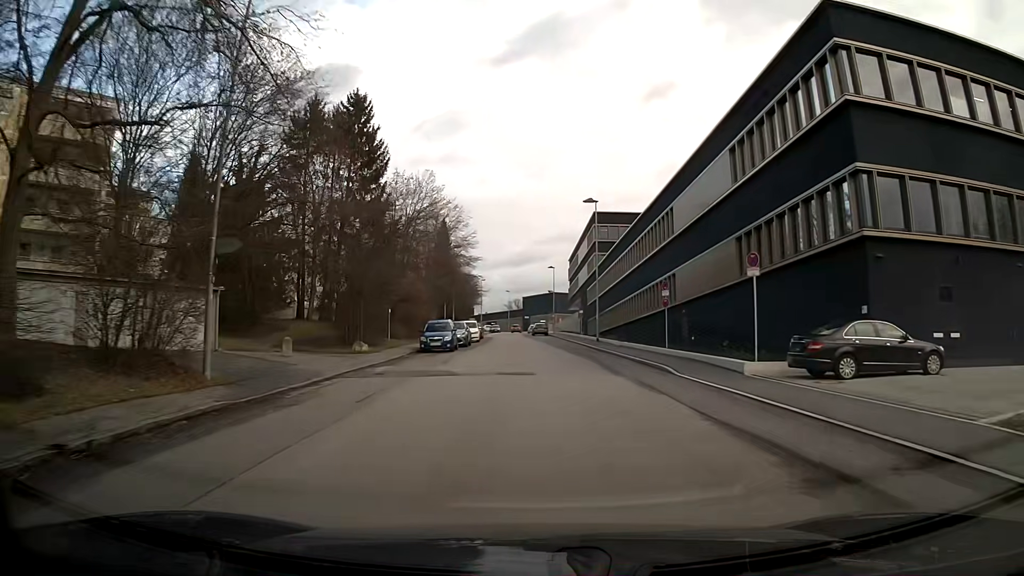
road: residential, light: Day
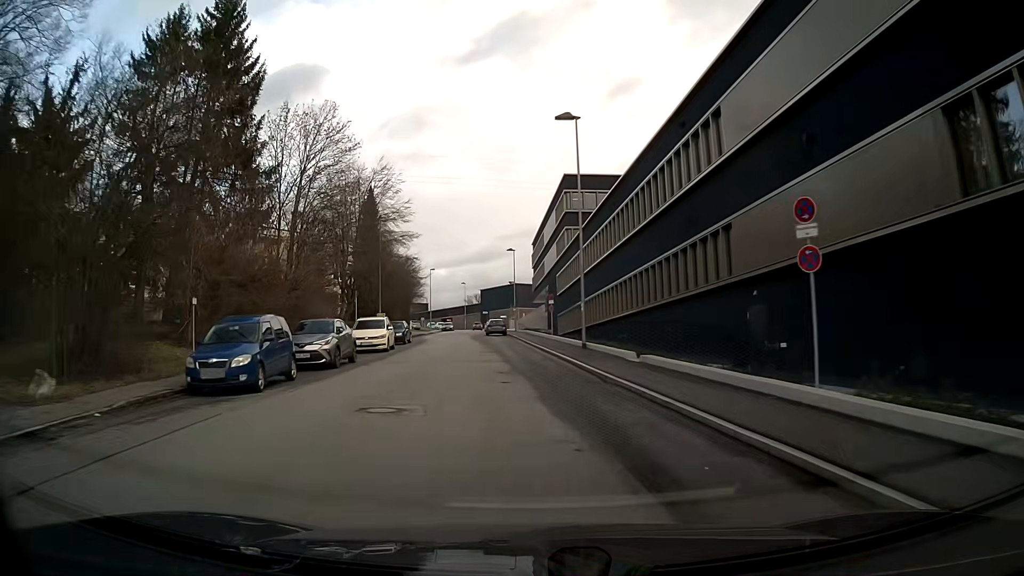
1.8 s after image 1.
(+0.5, +19.5) m; +1°
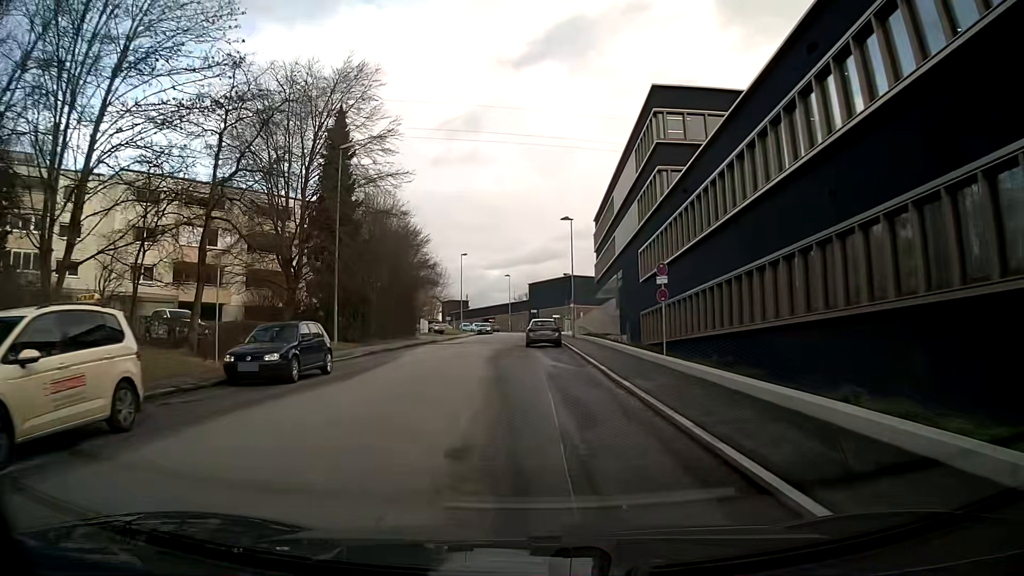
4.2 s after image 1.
(-1.1, +25.8) m; -5°
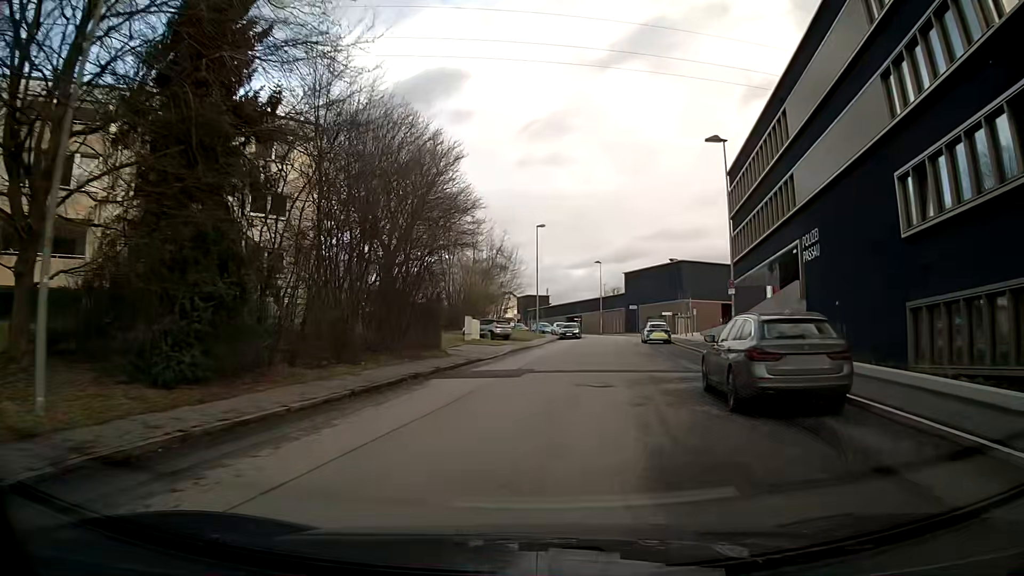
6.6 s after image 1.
(-1.7, +25.4) m; -5°
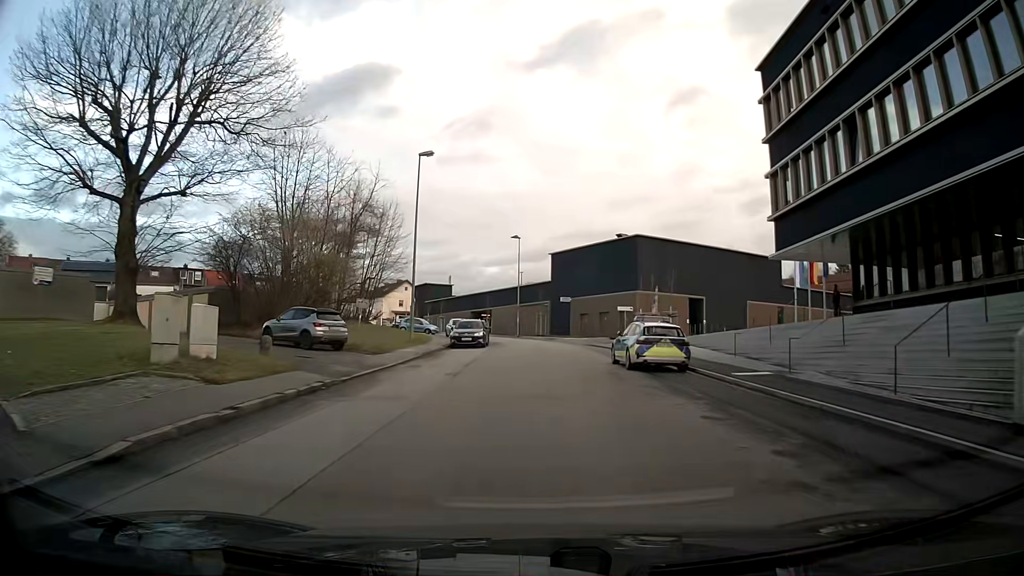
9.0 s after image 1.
(+1.8, +25.5) m; +6°
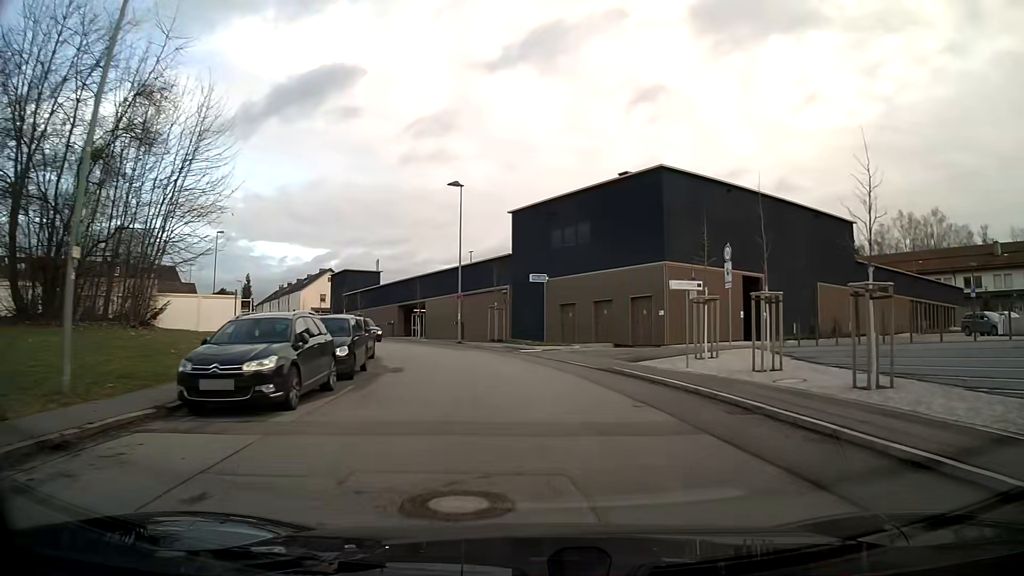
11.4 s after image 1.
(+0.7, +25.3) m; +5°
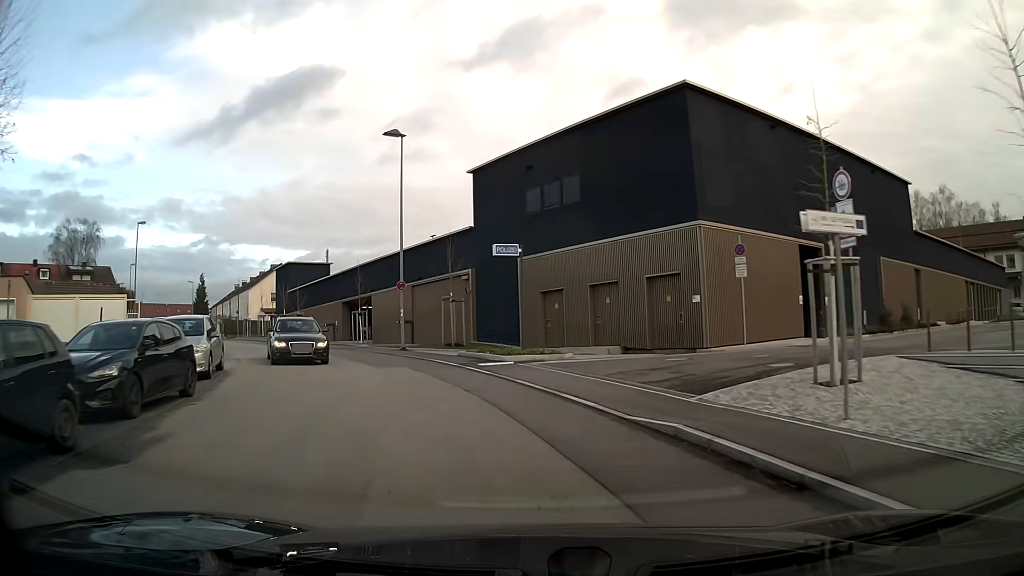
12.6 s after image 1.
(-0.1, +11.6) m; -2°
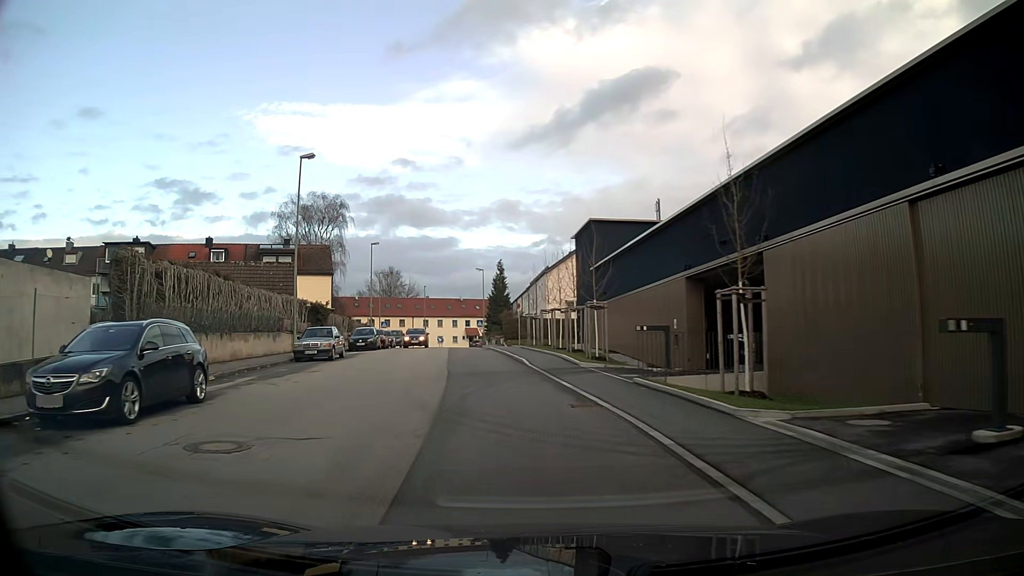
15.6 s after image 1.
(-7.4, +26.8) m; -29°
